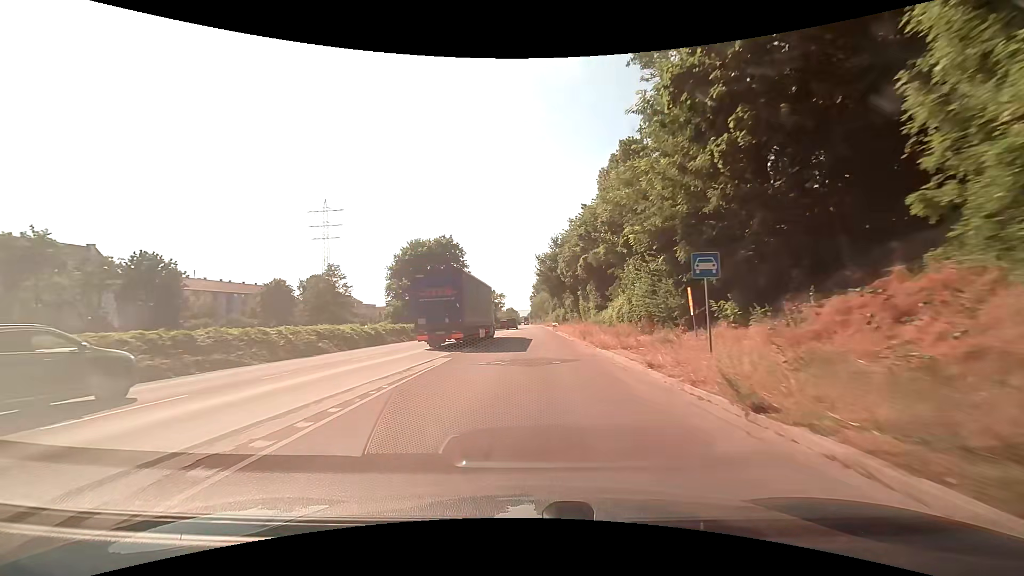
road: trunk_link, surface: asphalt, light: Day
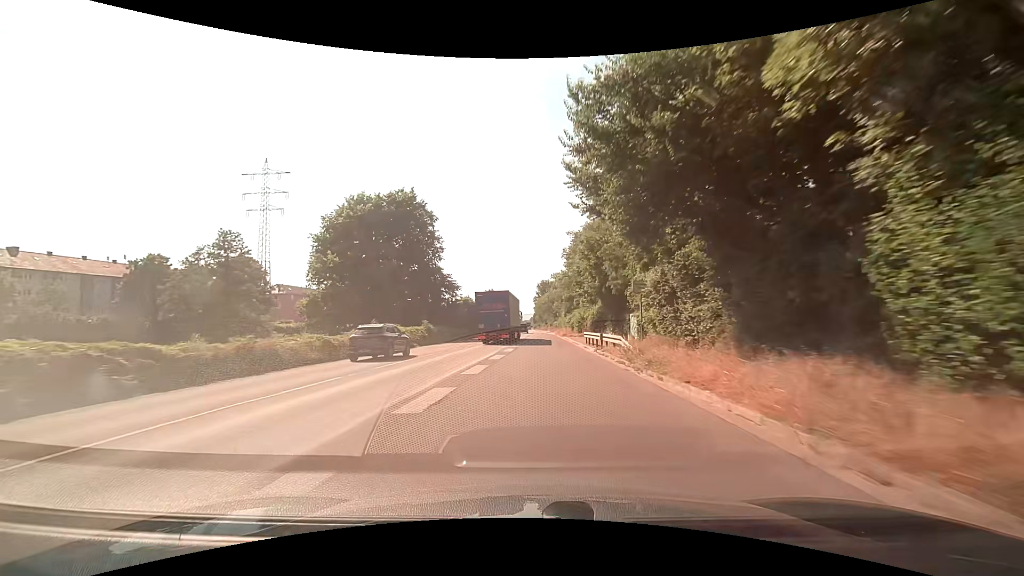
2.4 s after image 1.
(0.0, +38.6) m; 0°
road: trunk
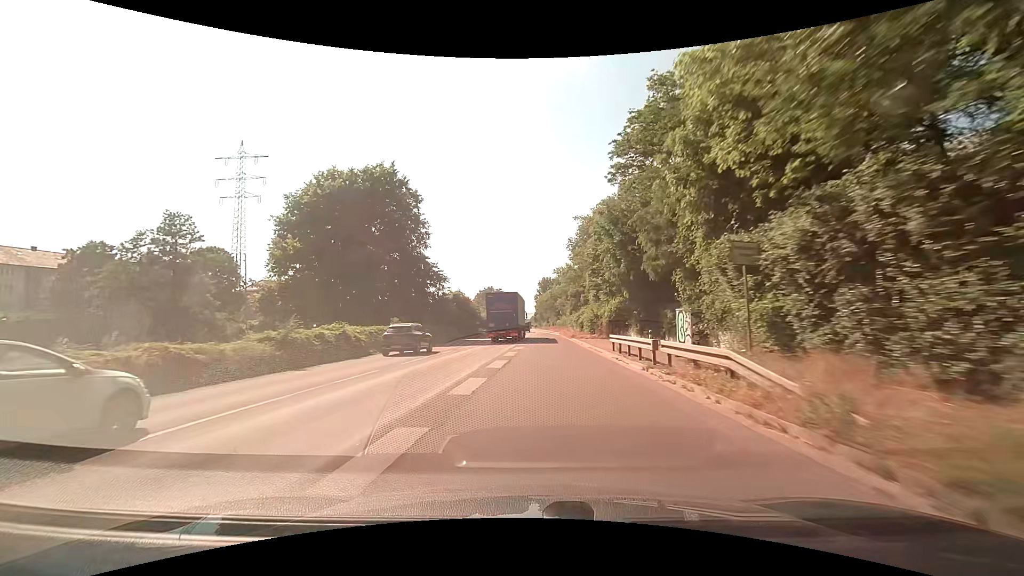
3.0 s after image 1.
(0.0, +10.4) m; 0°
(0, +10) (0, +20) (-1, +30) (-1, +40) (-1, +50) (-1, +60) (-1, +70) (-1, +80) (-1, +90) (-1, +100) m
